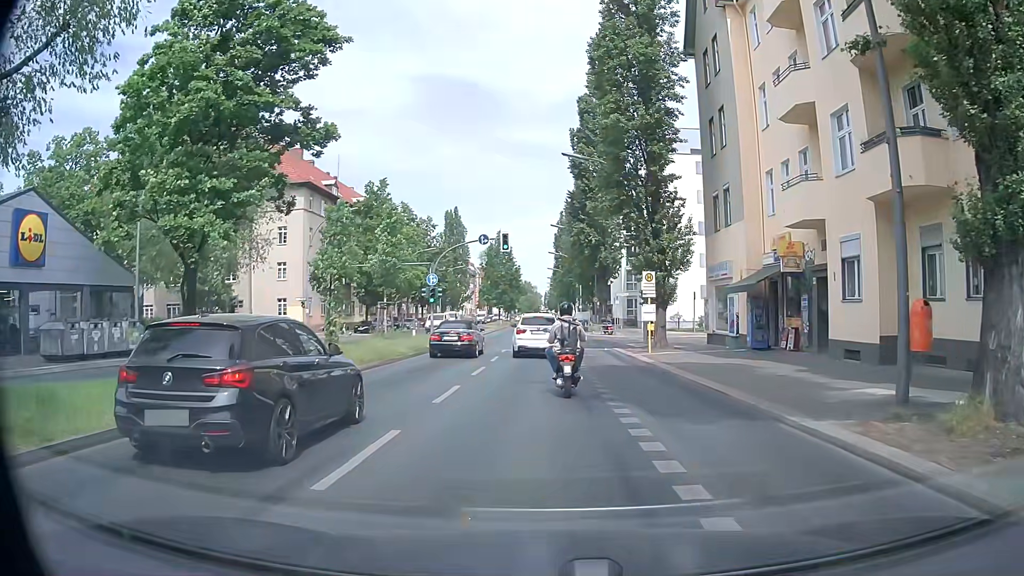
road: secondary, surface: asphalt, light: Day
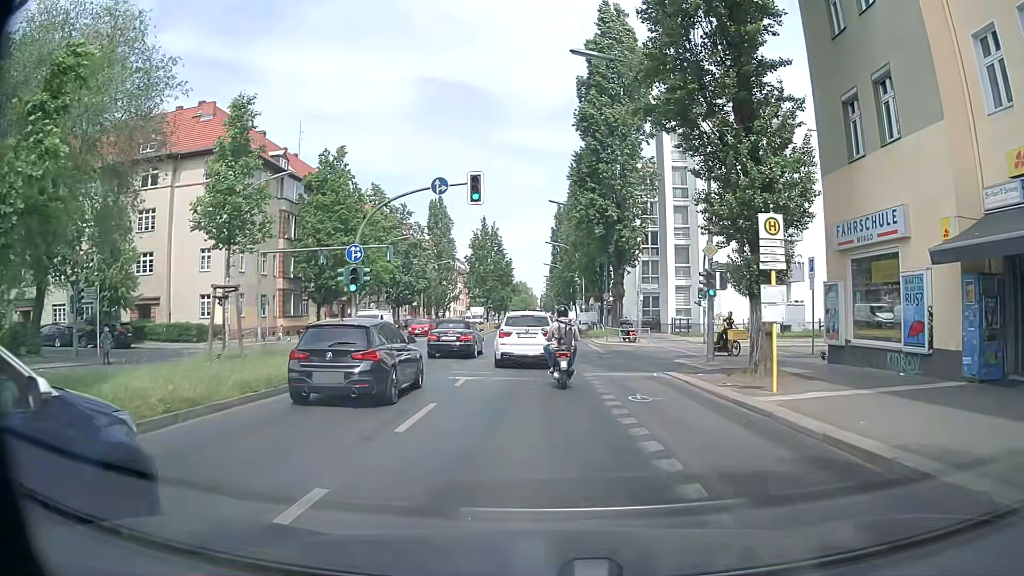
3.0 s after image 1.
(-0.1, +15.0) m; 0°
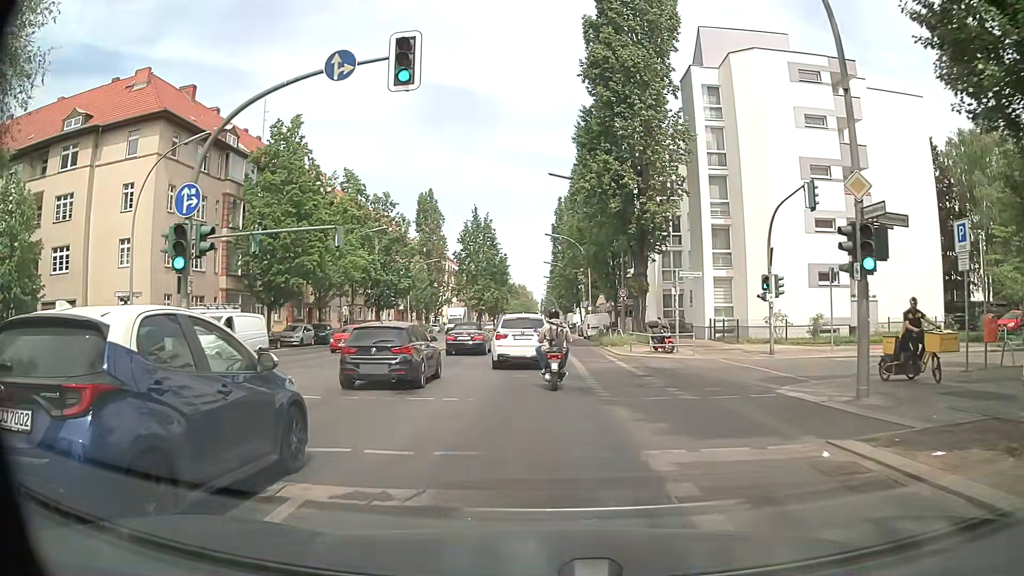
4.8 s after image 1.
(0.0, +11.2) m; +1°
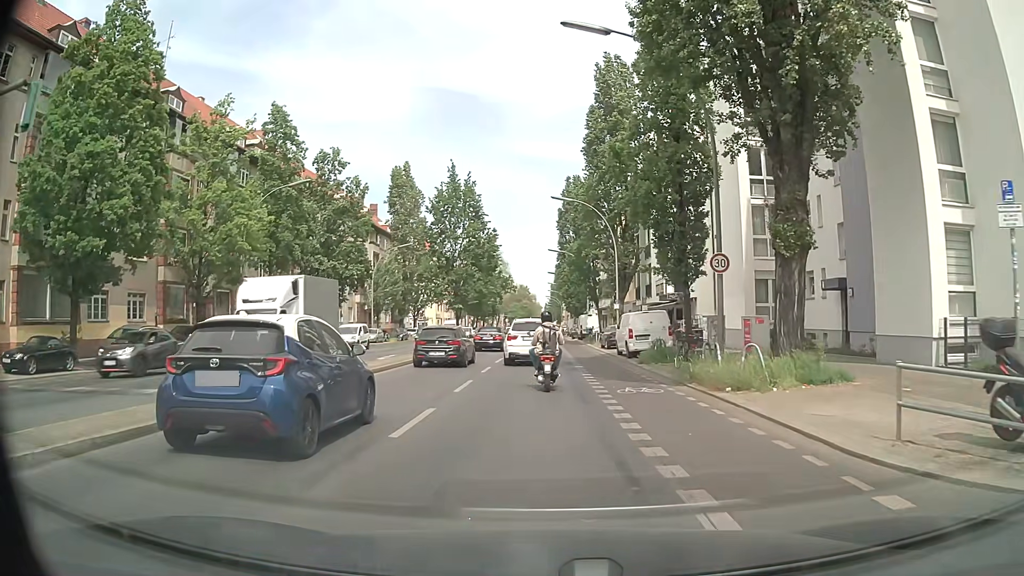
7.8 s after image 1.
(-0.7, +22.7) m; -2°
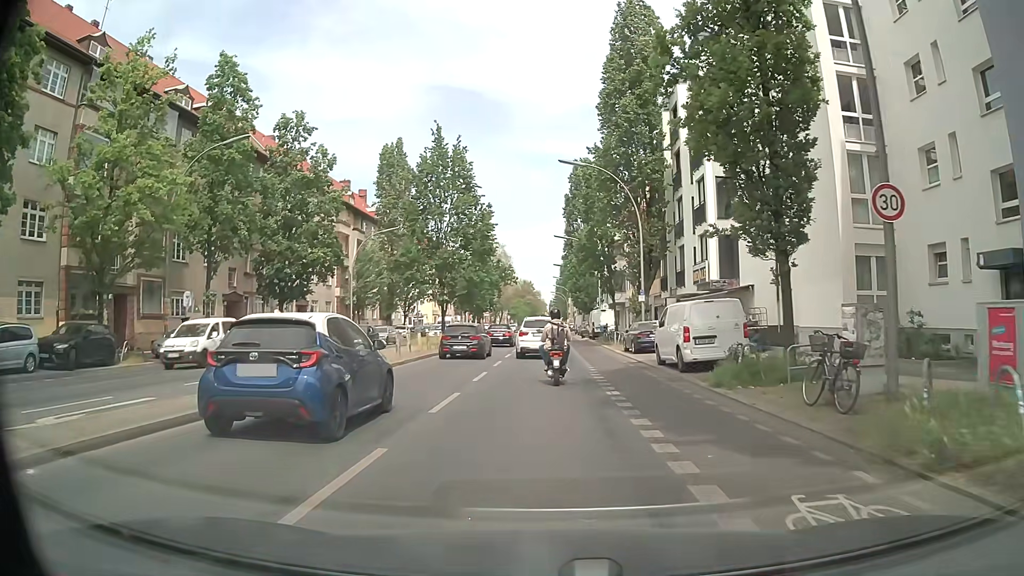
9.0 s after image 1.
(0.0, +10.0) m; 0°
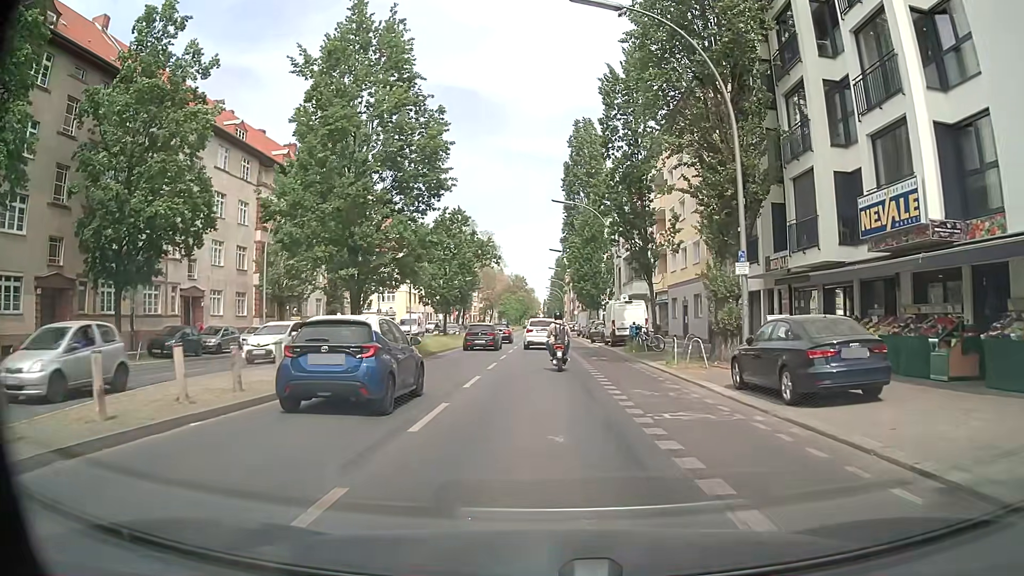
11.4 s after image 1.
(-0.1, +19.8) m; +1°
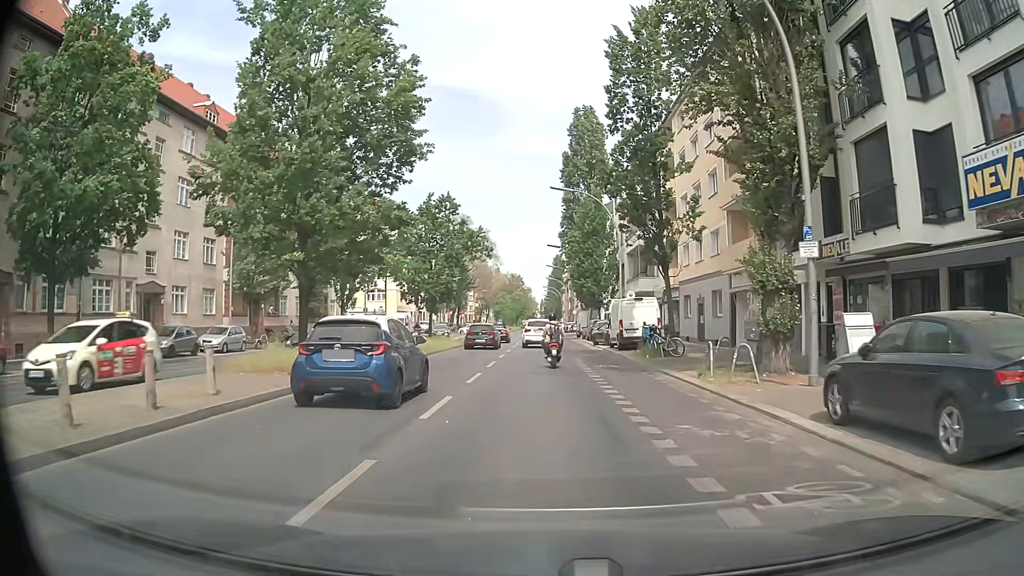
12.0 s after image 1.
(0.0, +4.9) m; 0°
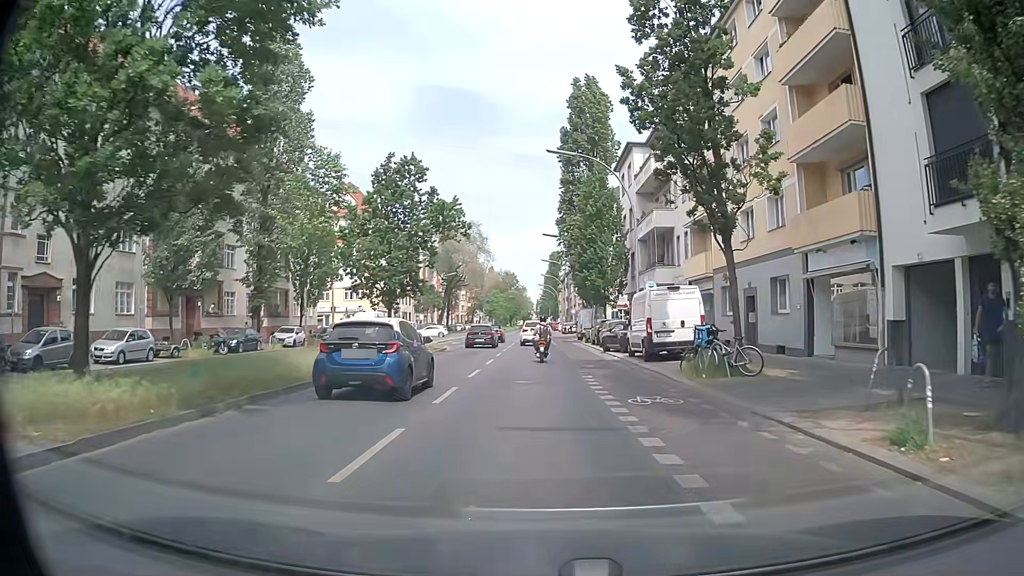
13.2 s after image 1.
(0.0, +9.9) m; 0°
